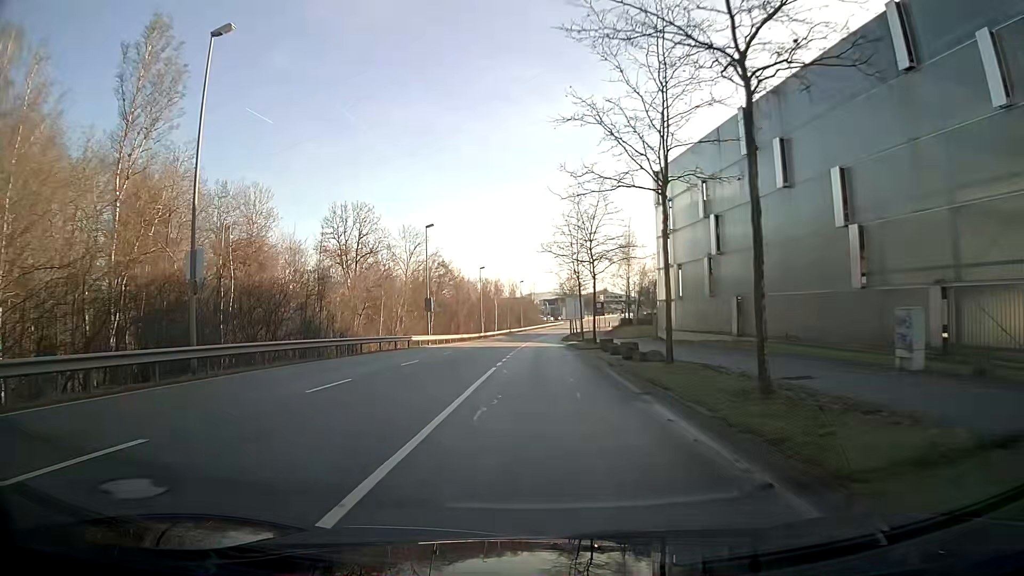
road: secondary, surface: asphalt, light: Day
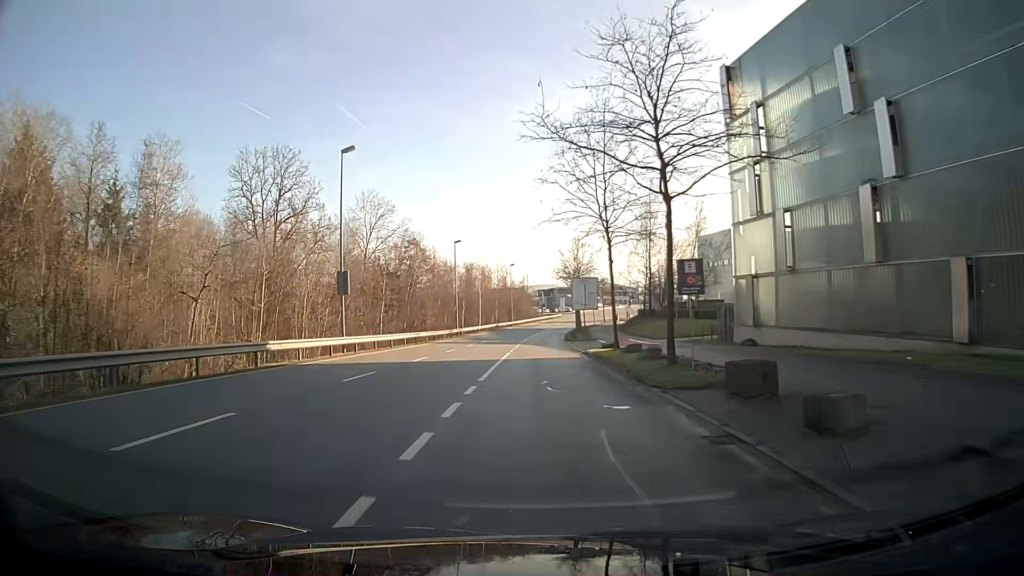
(+0.1, +24.6) m; +1°
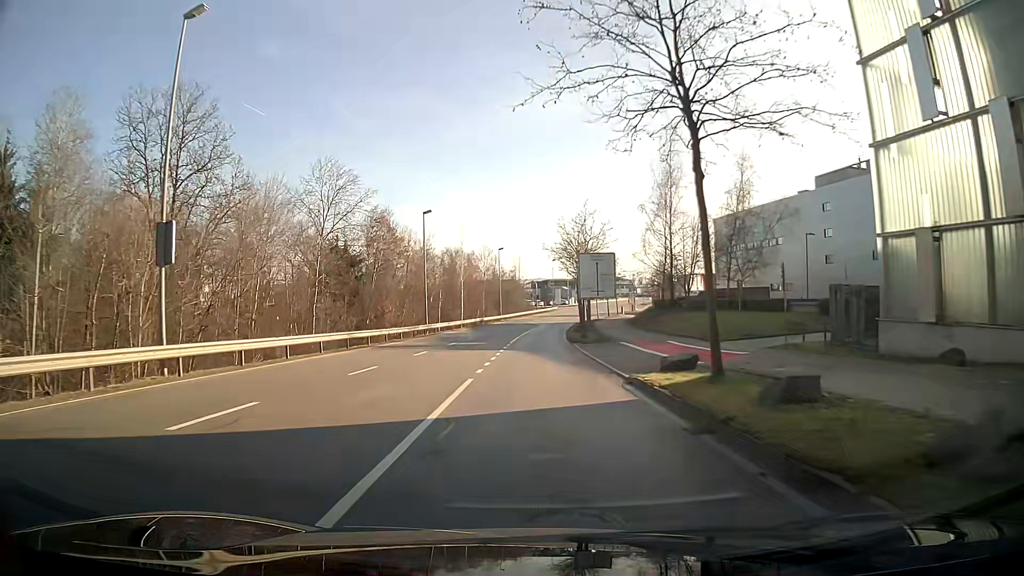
(+0.1, +16.6) m; +1°
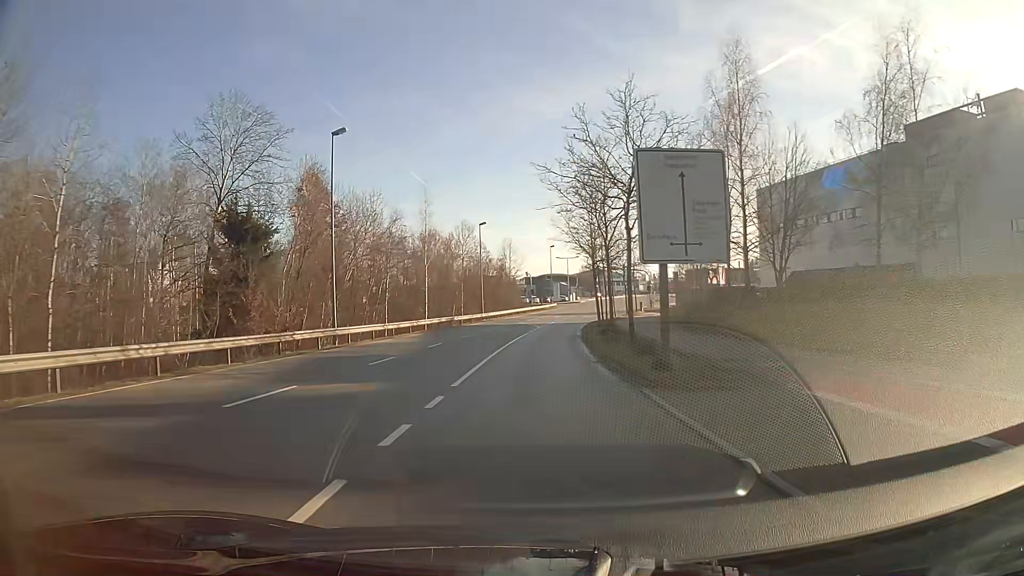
(+0.2, +25.0) m; +1°
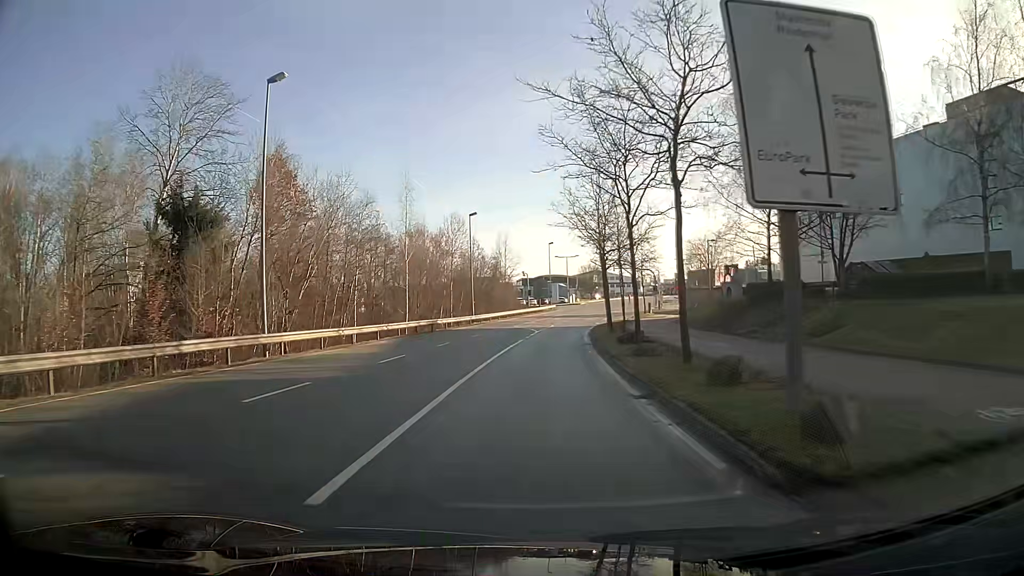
(0.0, +8.3) m; 0°
